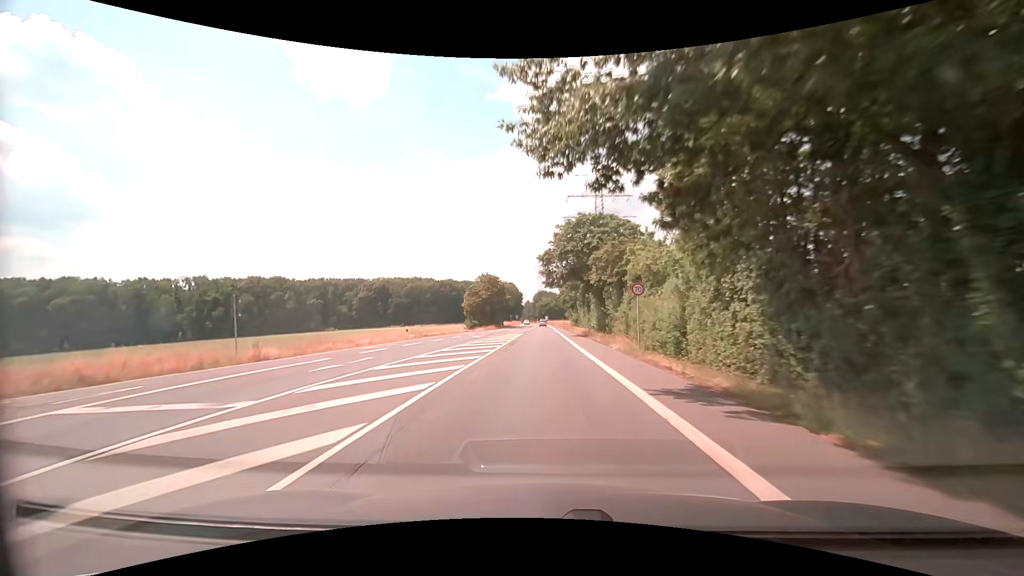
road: secondary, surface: asphalt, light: Day
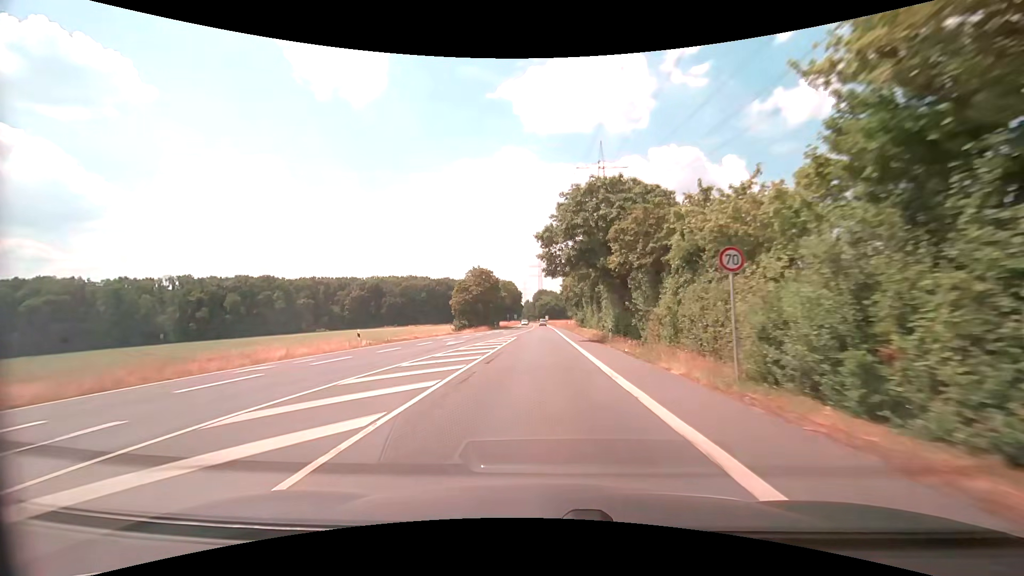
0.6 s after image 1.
(-0.1, +11.3) m; 0°
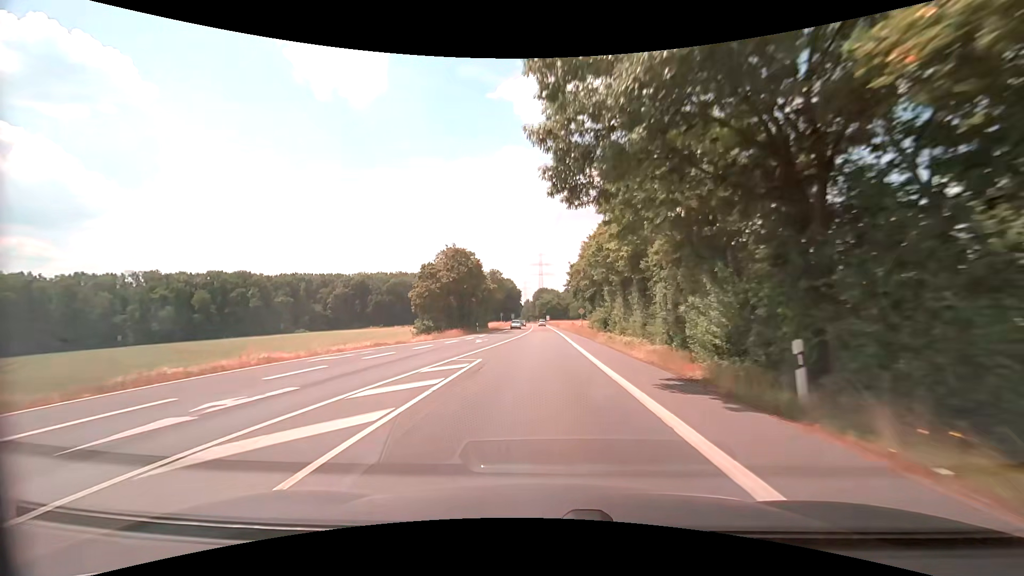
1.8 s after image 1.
(-0.1, +22.6) m; 0°
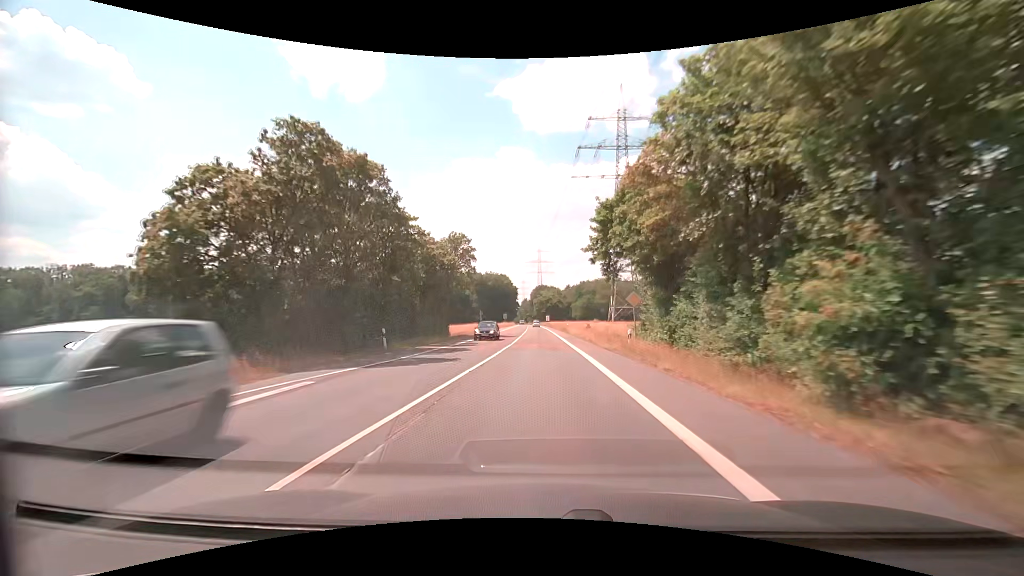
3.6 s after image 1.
(+0.1, +33.9) m; 0°
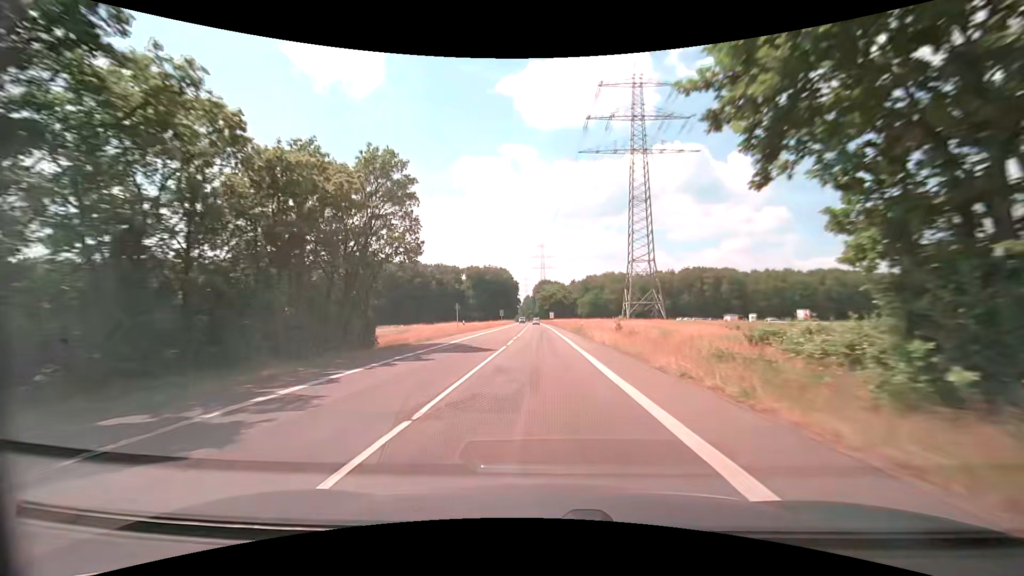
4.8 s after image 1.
(-0.2, +22.6) m; -1°
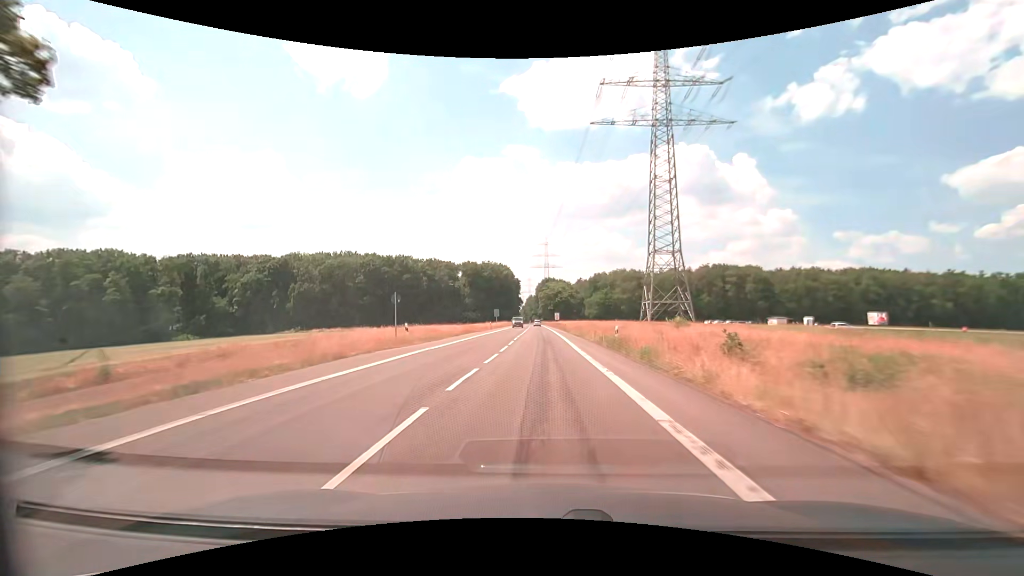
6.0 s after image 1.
(+0.1, +22.6) m; 0°
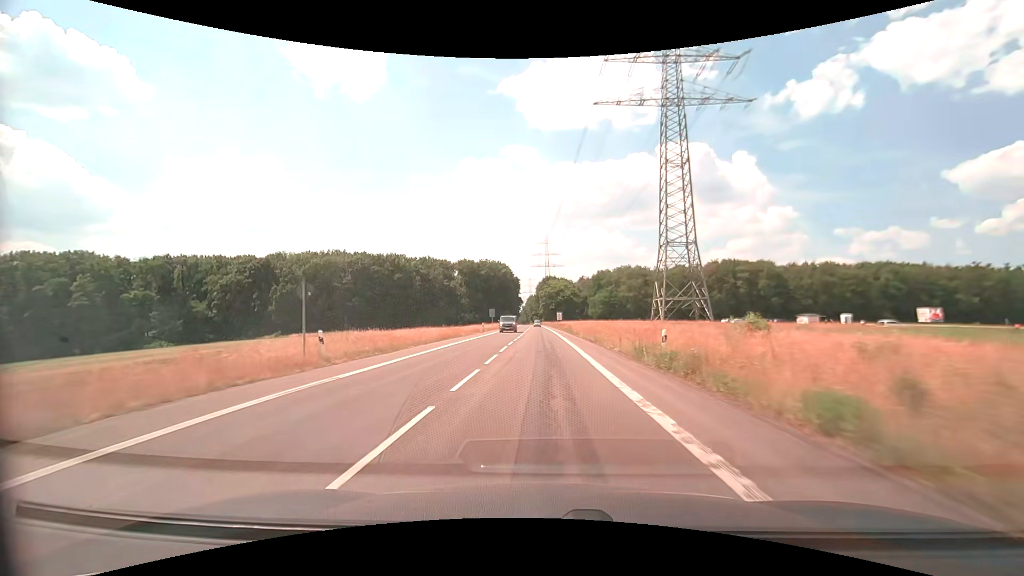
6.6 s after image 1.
(0.0, +11.3) m; 0°
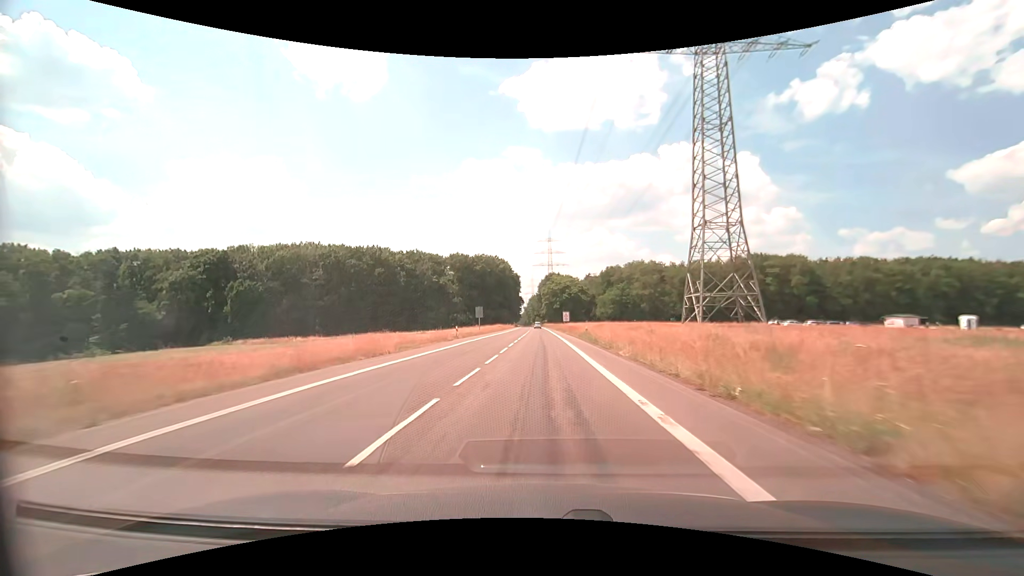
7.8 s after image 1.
(0.0, +22.6) m; 0°
(0, +10) (0, +20) (0, +30) (0, +40) (0, +50) (-1, +60) (-1, +70) (-1, +80) (-1, +90) (-1, +100) m
